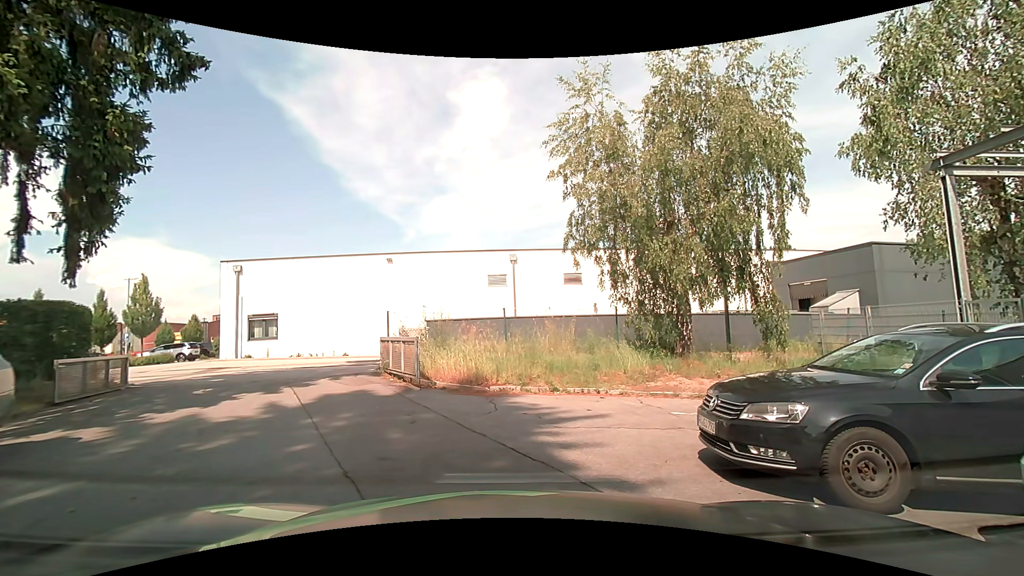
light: Day
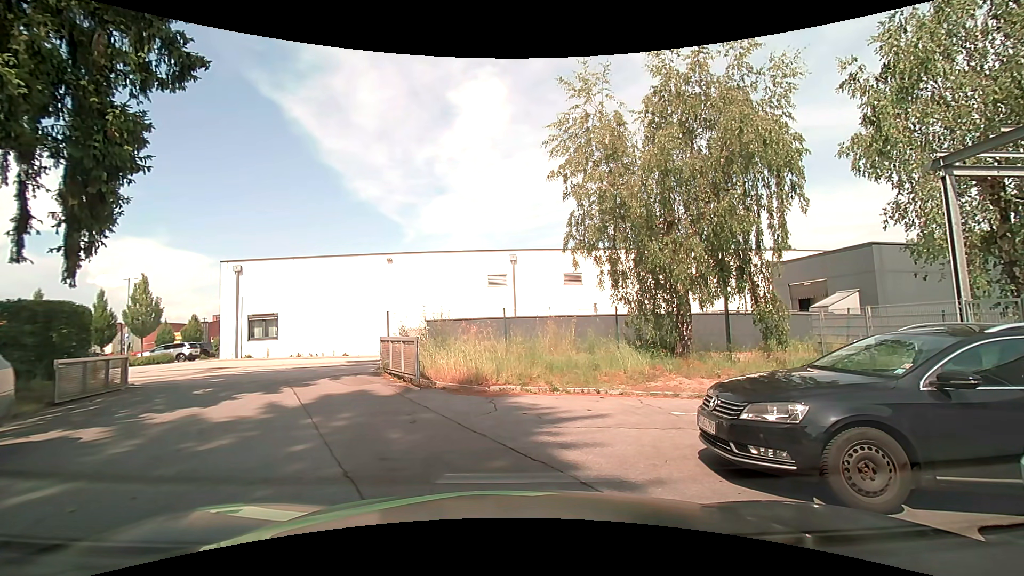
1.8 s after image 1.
(0.0, 0.0) m; 0°
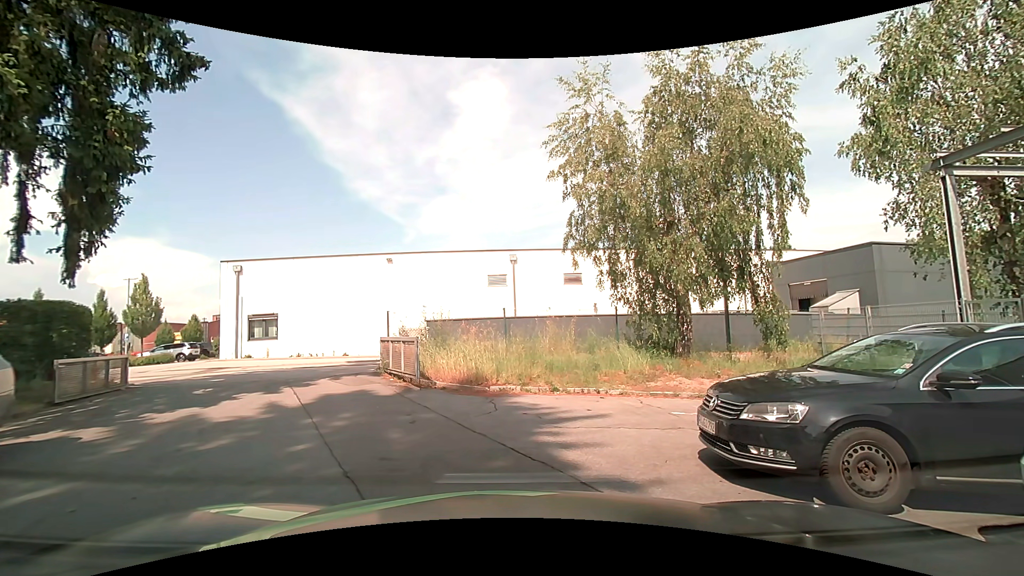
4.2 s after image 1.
(0.0, 0.0) m; 0°
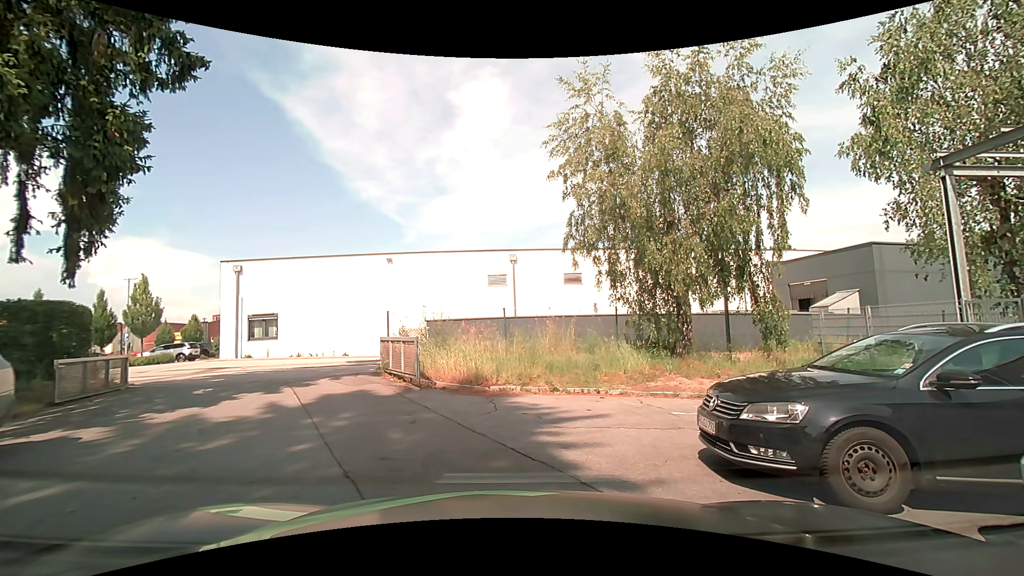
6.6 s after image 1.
(0.0, 0.0) m; 0°
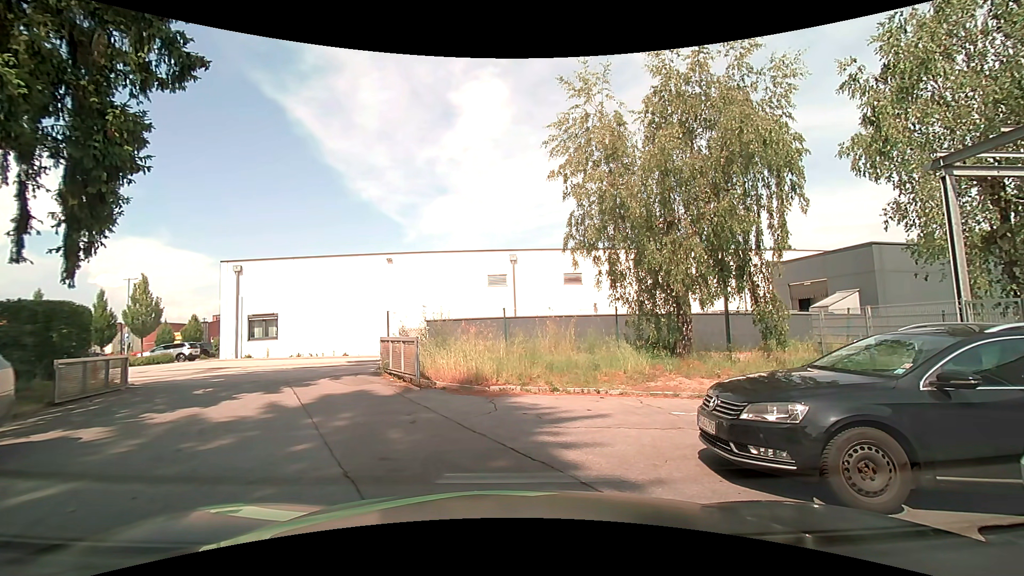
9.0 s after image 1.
(0.0, 0.0) m; 0°
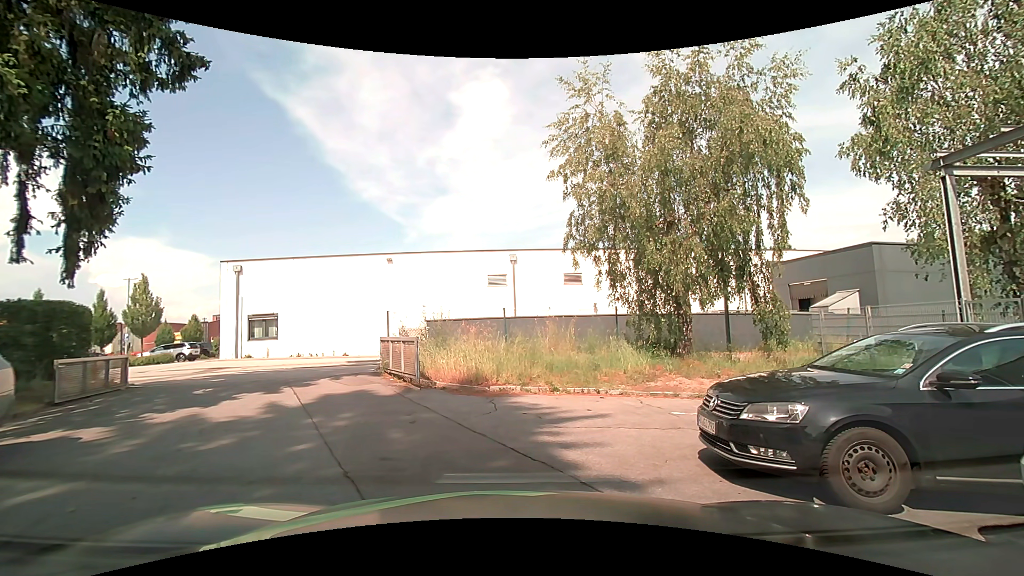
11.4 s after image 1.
(0.0, 0.0) m; 0°
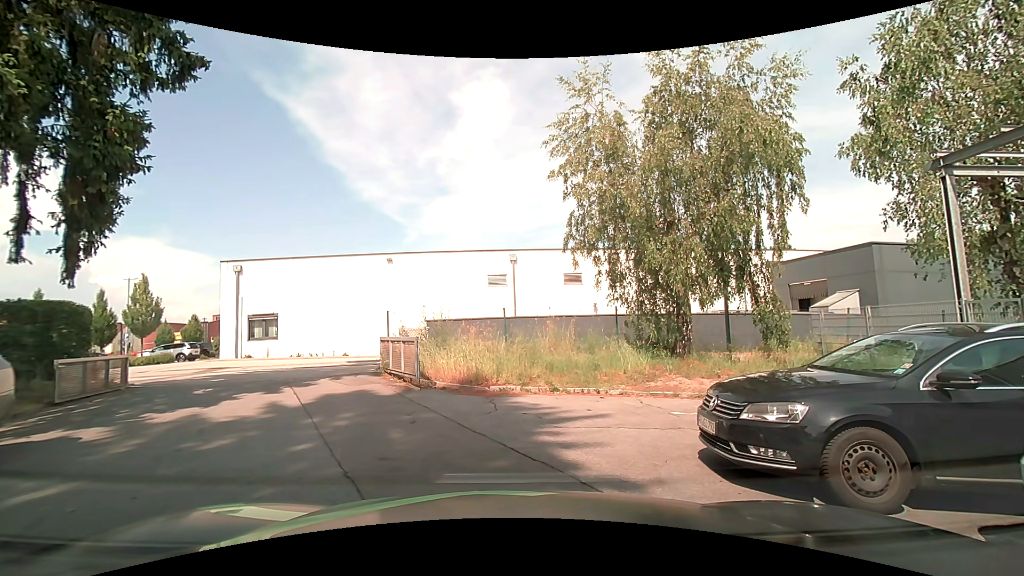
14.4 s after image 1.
(0.0, 0.0) m; 0°
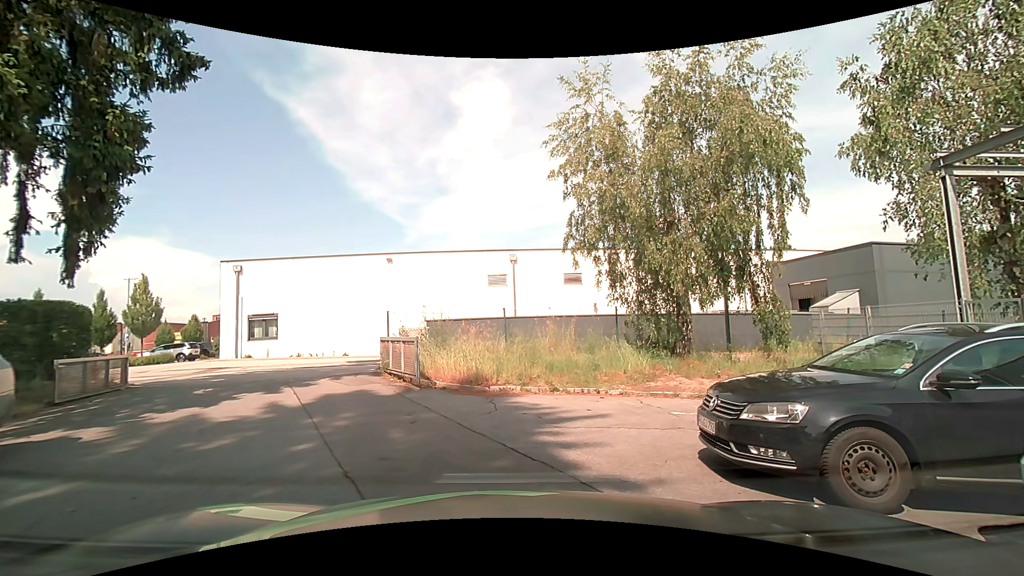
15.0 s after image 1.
(0.0, 0.0) m; 0°
